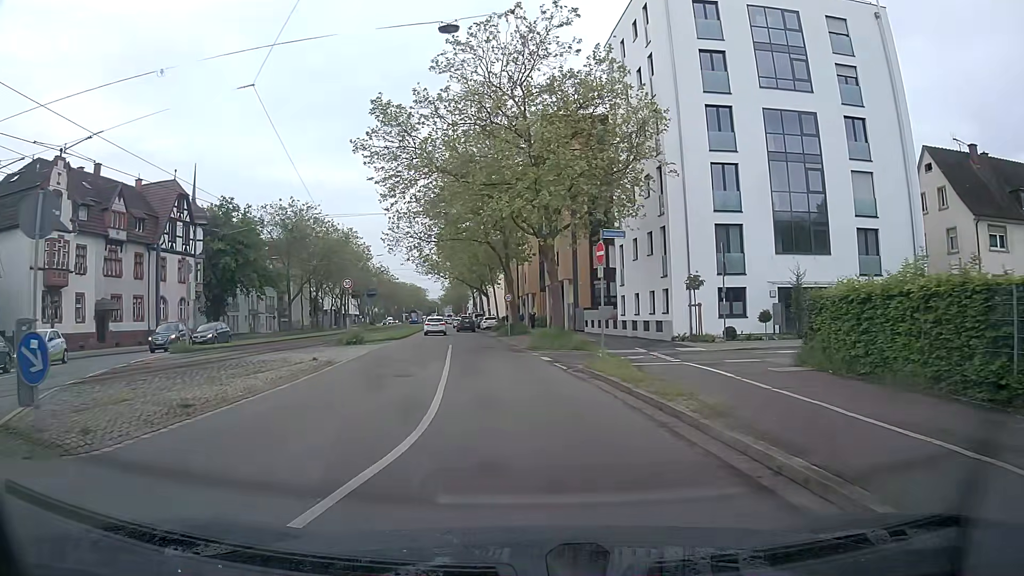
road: primary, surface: asphalt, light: Day
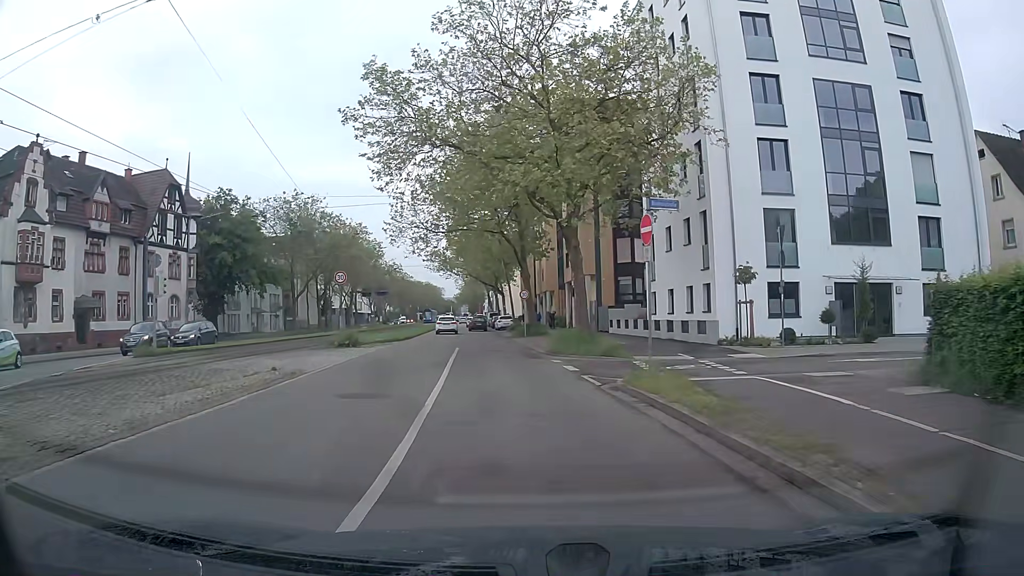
(0.0, +4.6) m; -1°
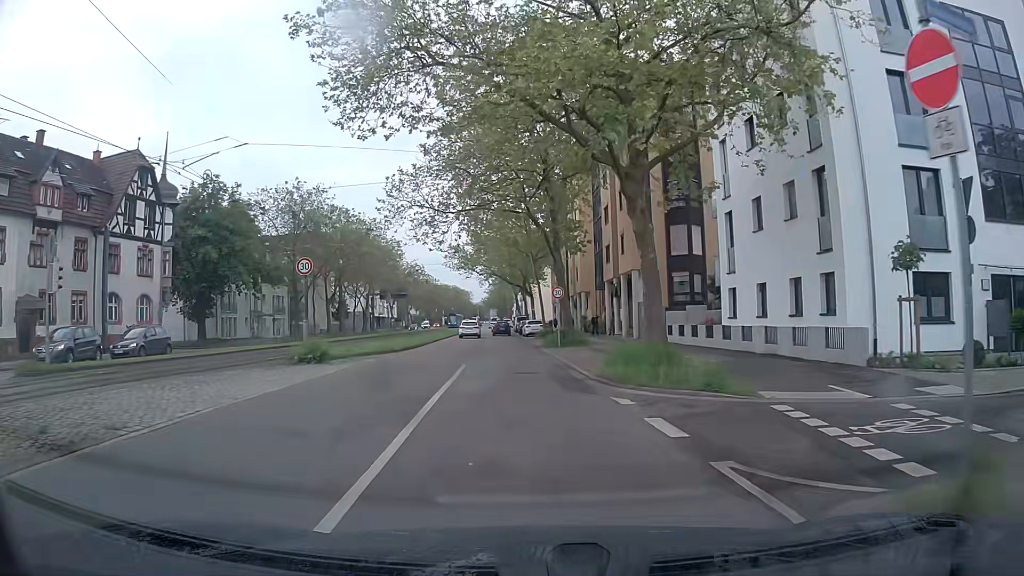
(-0.2, +9.1) m; -2°
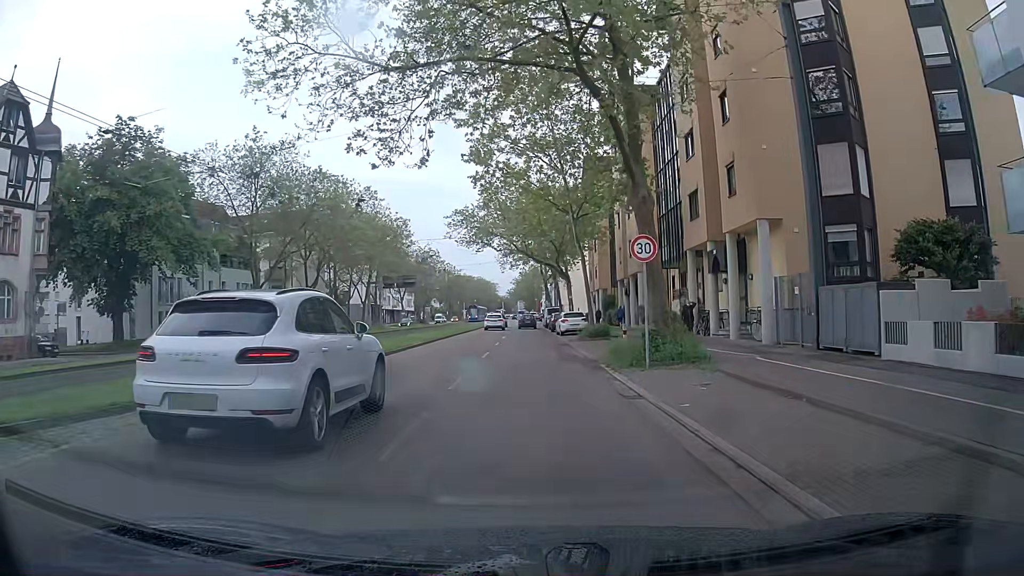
(-0.5, +18.1) m; -1°
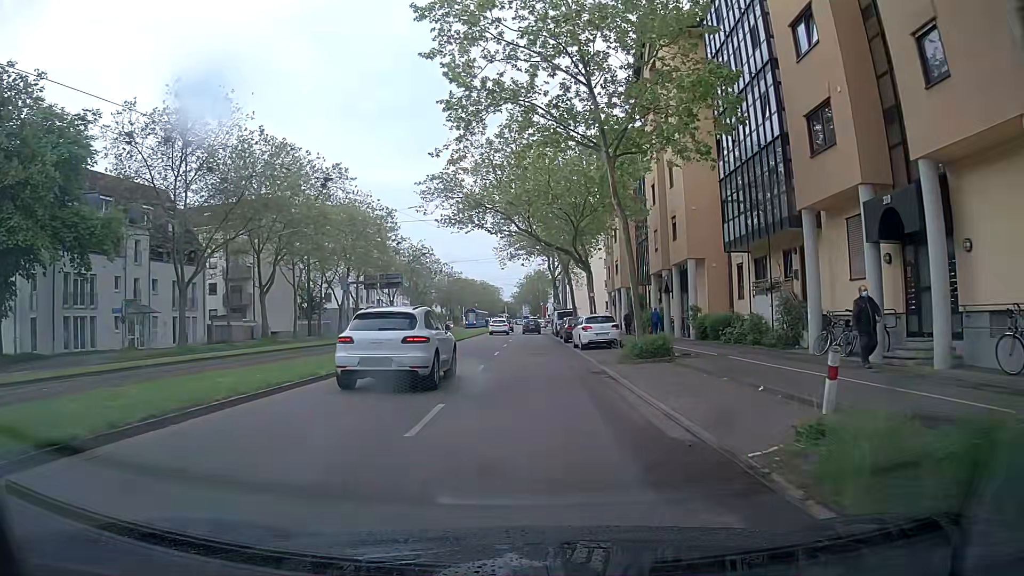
(-0.5, +13.5) m; -1°
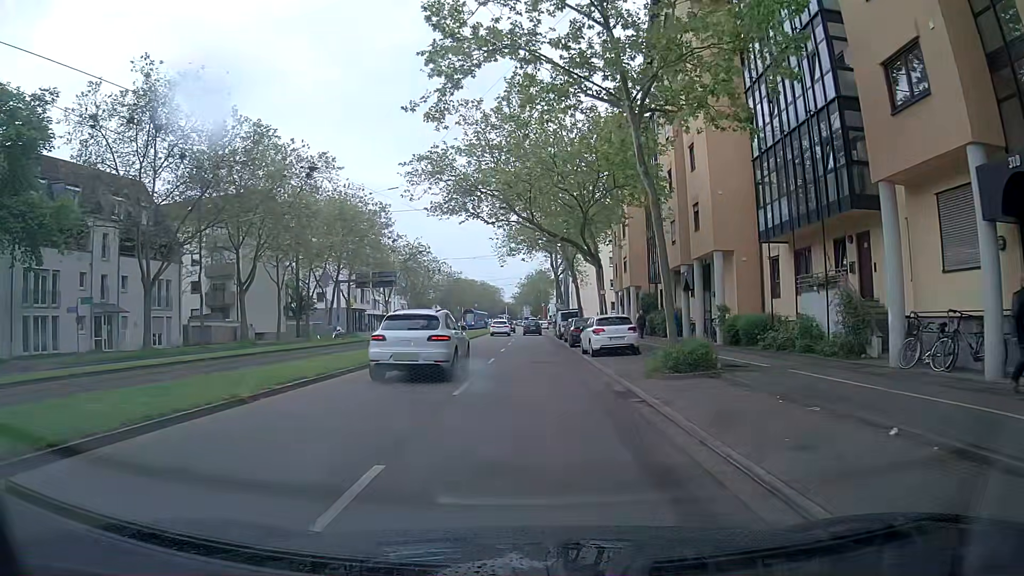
(0.0, +4.5) m; 0°
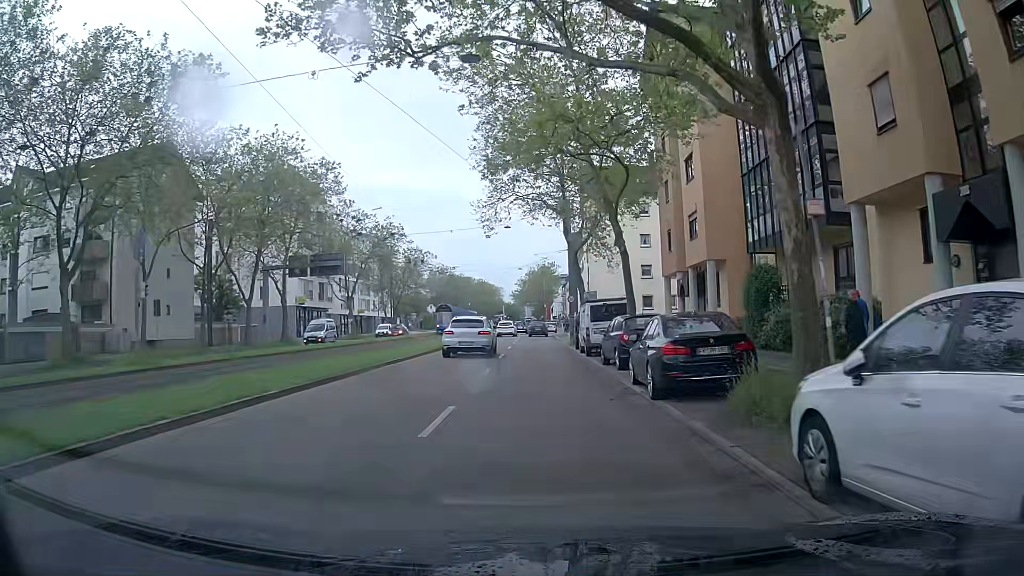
(-0.1, +22.5) m; 0°
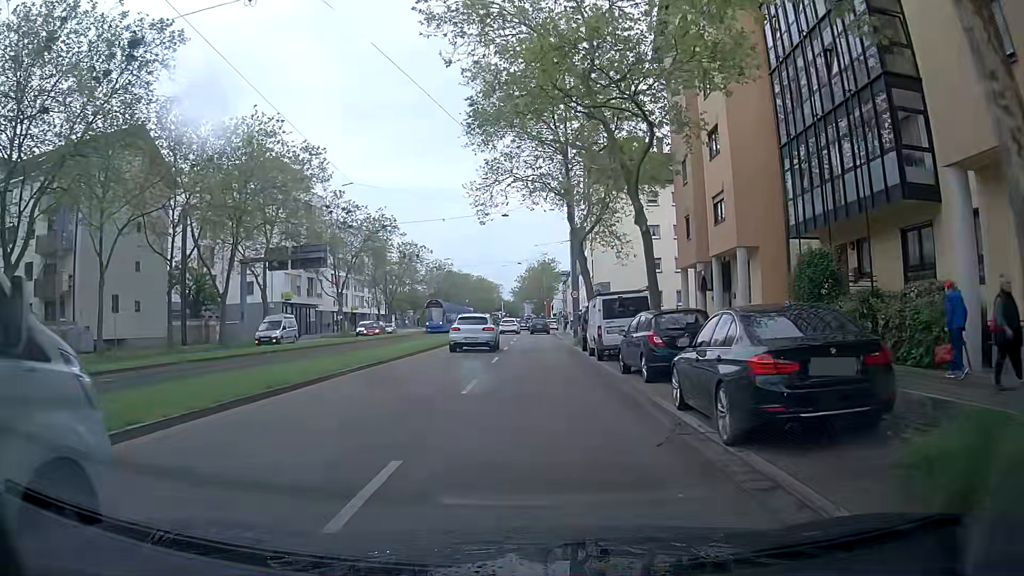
(0.0, +4.5) m; +1°
(0, +10) (0, +20) (0, +30) (0, +40) (0, +50) (0, +60) (0, +70) (+1, +80) (+1, +90) (+1, +100) m
